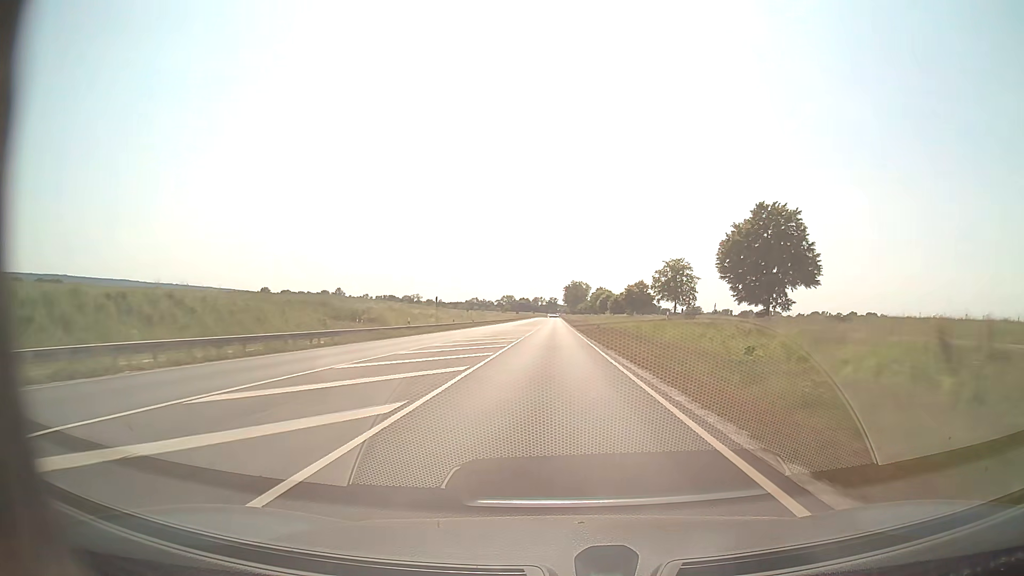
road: primary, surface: asphalt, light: Day
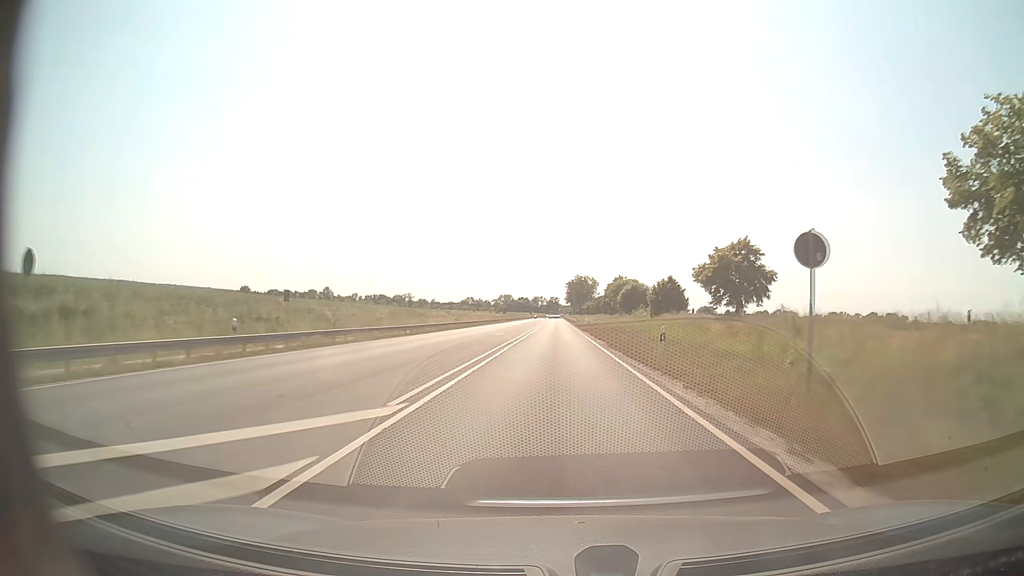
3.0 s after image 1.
(-0.2, +78.8) m; 0°
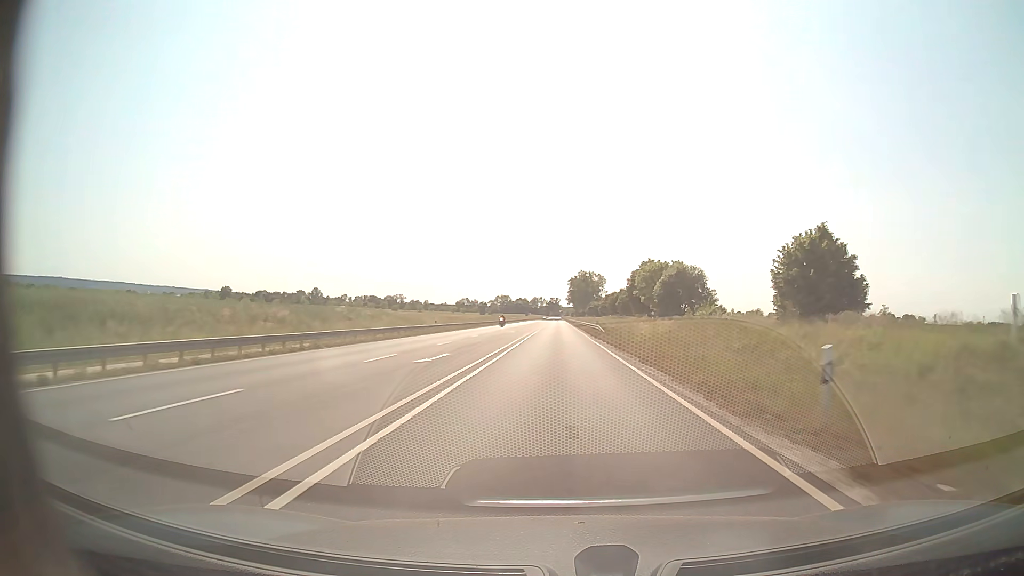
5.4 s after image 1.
(0.0, +63.0) m; 0°
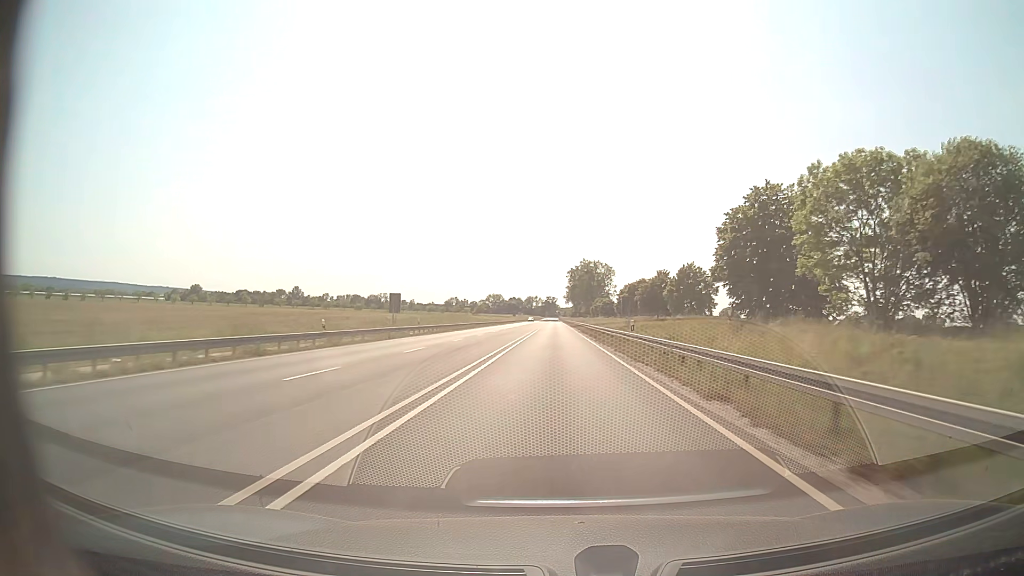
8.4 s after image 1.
(+0.1, +78.8) m; 0°
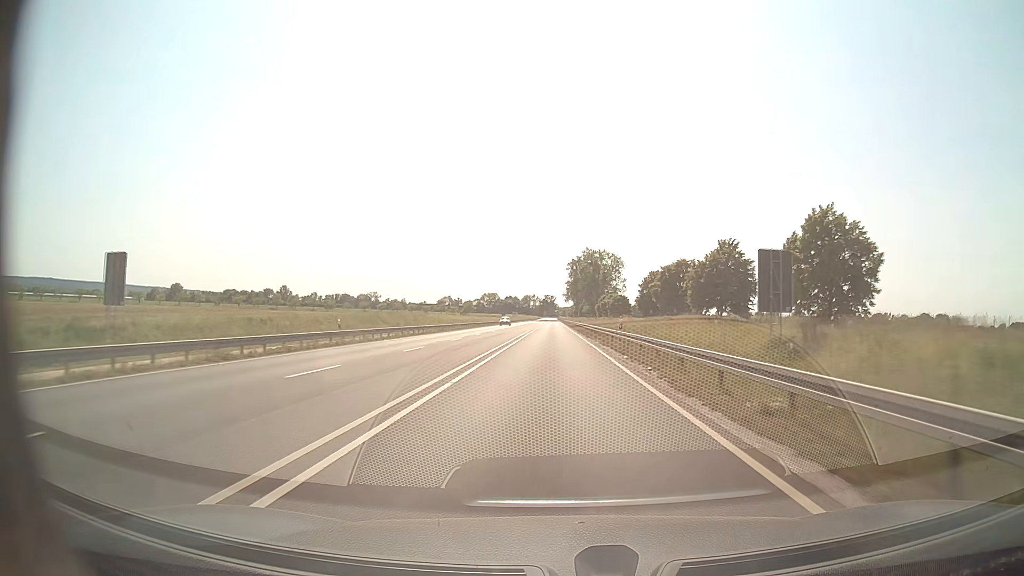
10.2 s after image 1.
(0.0, +47.2) m; 0°
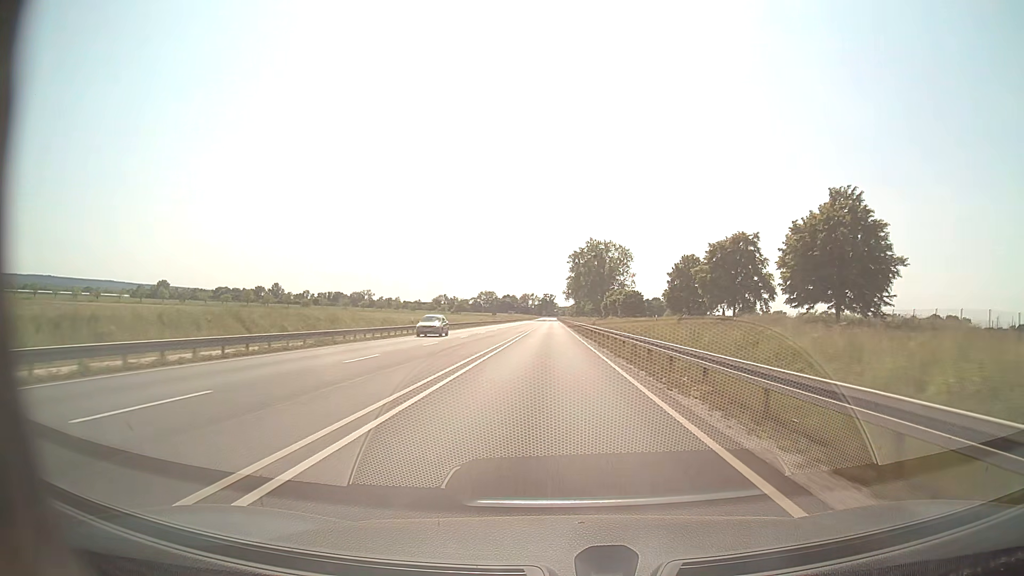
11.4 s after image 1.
(0.0, +31.5) m; 0°
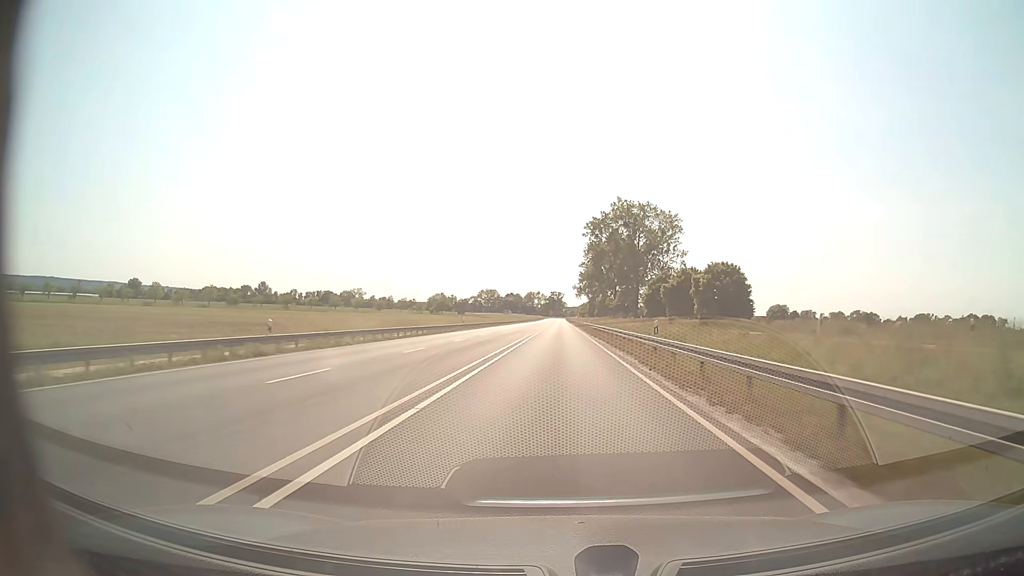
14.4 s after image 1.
(-0.3, +78.6) m; -1°
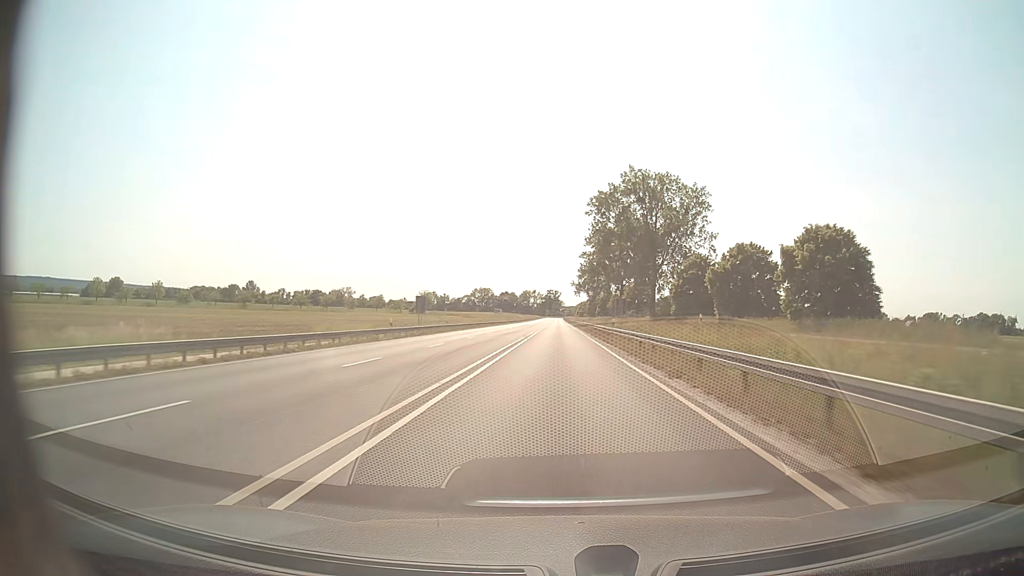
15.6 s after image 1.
(+0.1, +31.5) m; 0°
(0, +10) (0, +20) (0, +30) (0, +40) (0, +50) (0, +60) (0, +70) (0, +80) (0, +90) (0, +100) m
